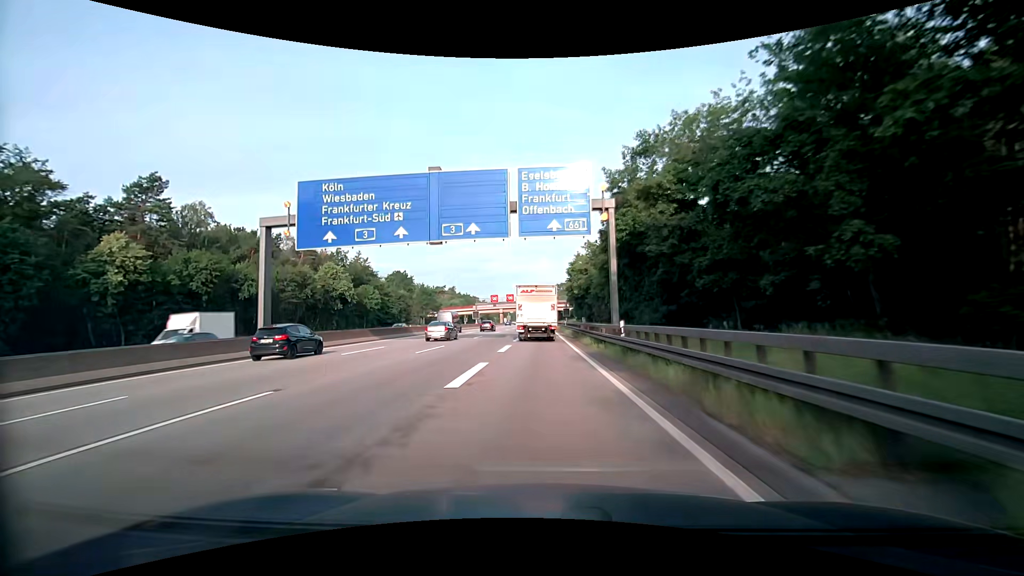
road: motorway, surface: asphalt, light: Day
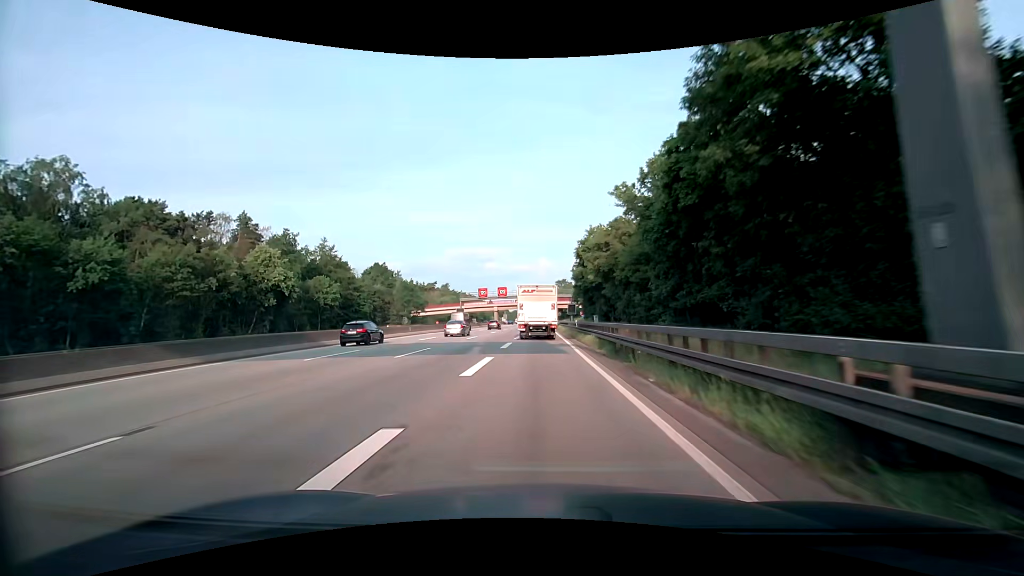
(+0.1, +21.7) m; 0°
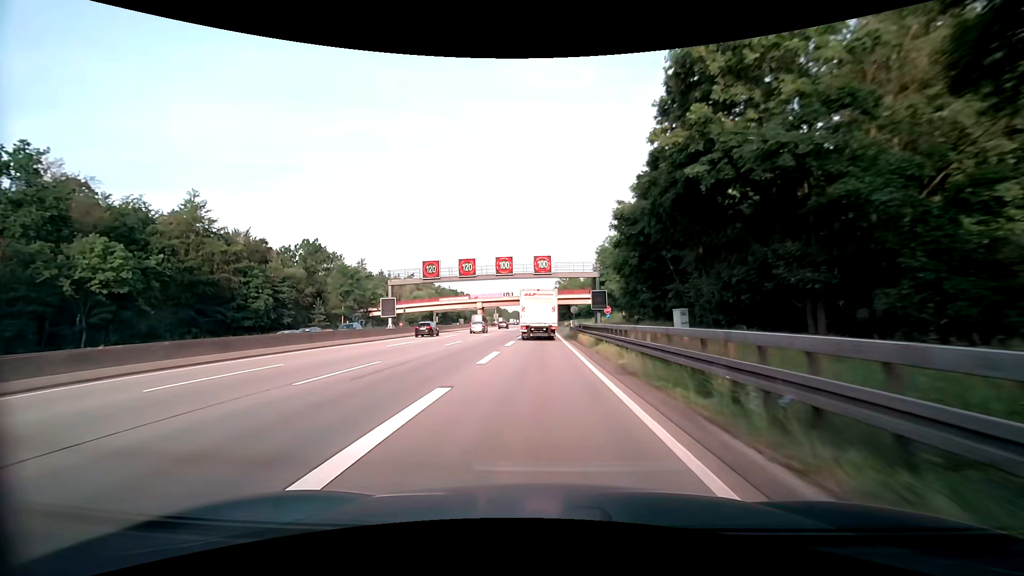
(+0.1, +44.0) m; 0°
(0, +10) (0, +20) (0, +30) (0, +40) (0, +50) (0, +60) (0, +70) (0, +80) (0, +90) (0, +100) m
